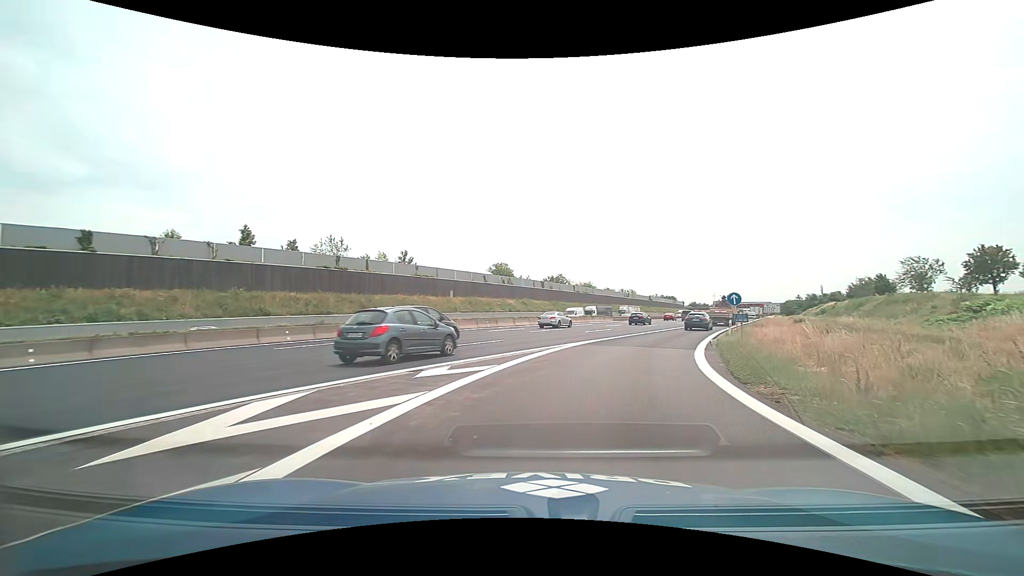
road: motorway_link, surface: asphalt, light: Day
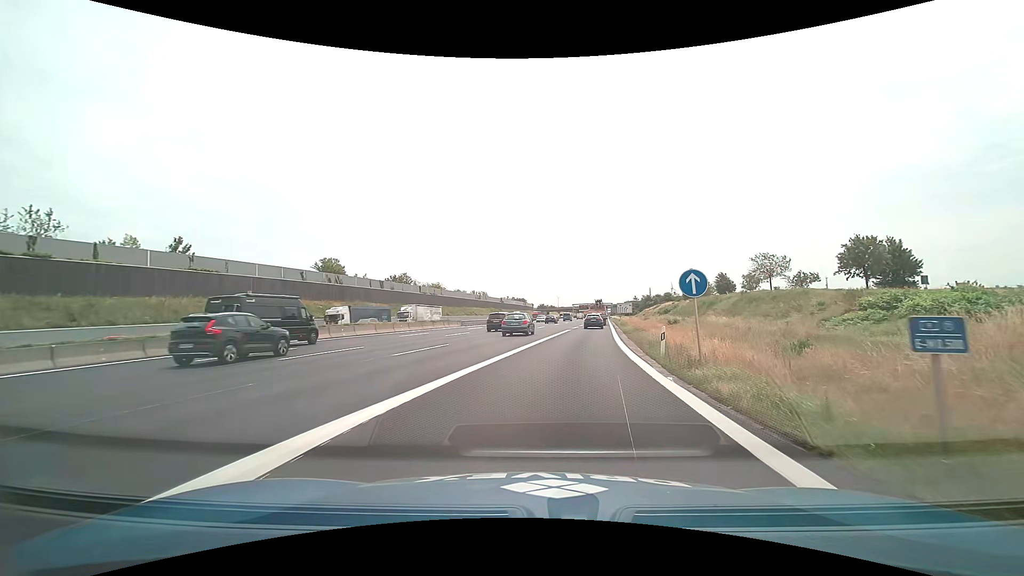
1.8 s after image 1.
(+3.0, +17.0) m; +18°
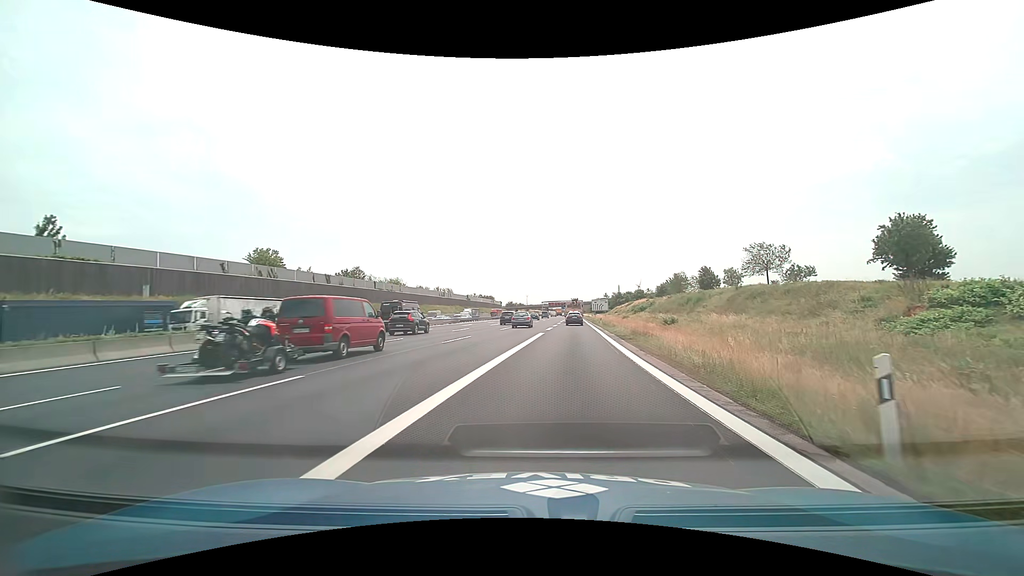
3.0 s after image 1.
(+0.5, +11.8) m; +4°
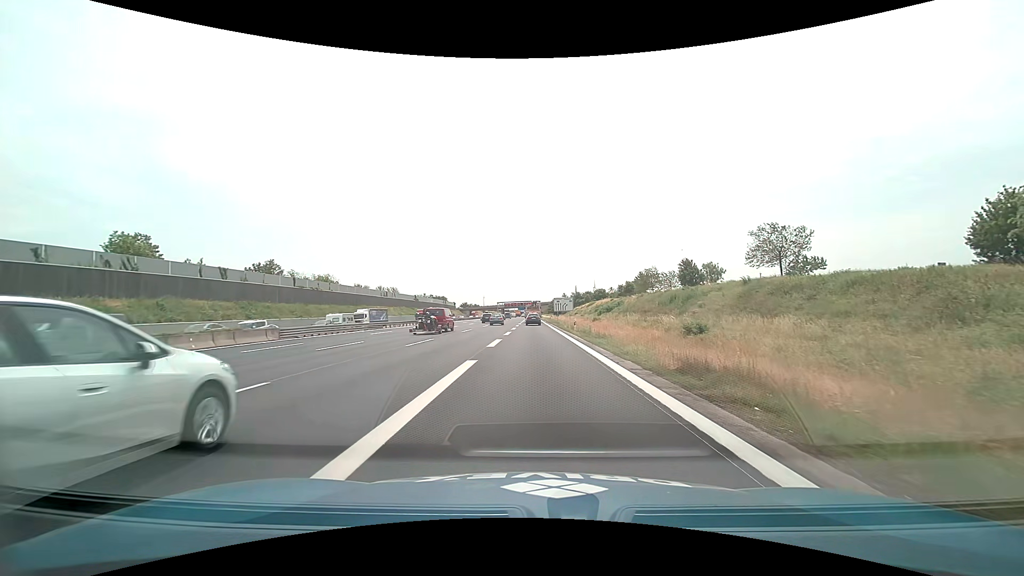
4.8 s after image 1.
(+1.0, +18.2) m; +5°
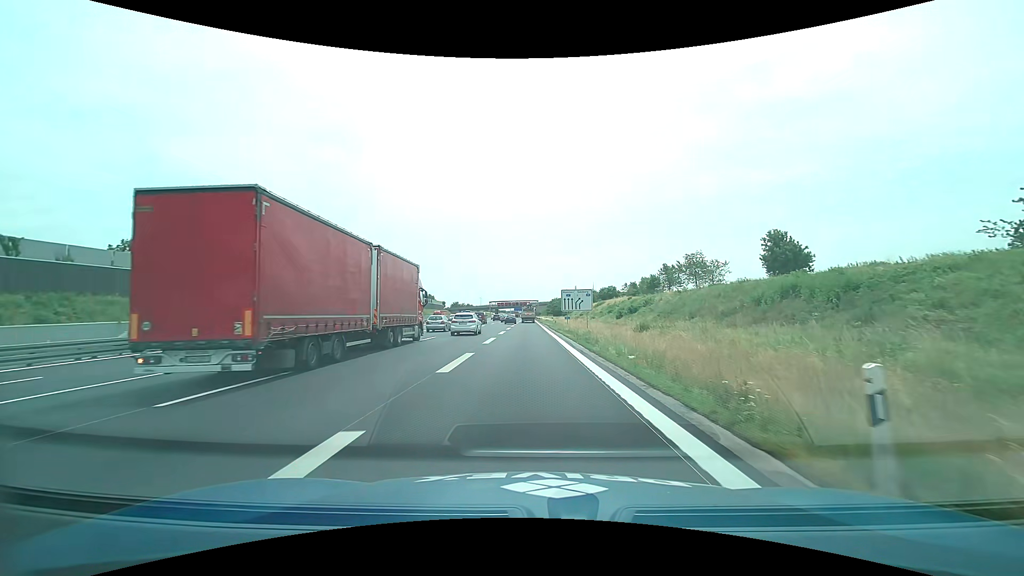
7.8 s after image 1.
(+0.3, +33.0) m; 0°
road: motorway
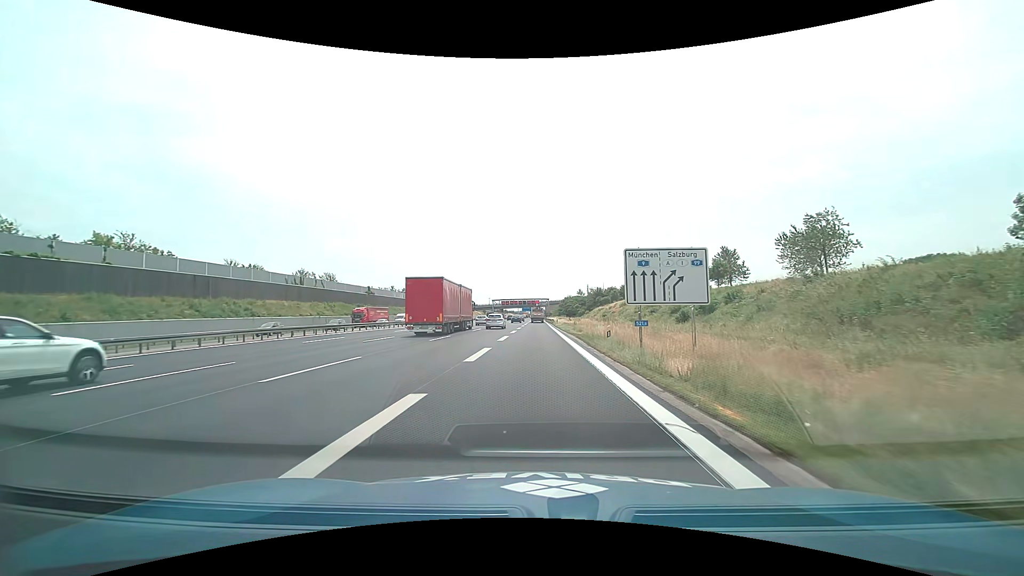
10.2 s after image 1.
(-0.3, +34.1) m; -1°
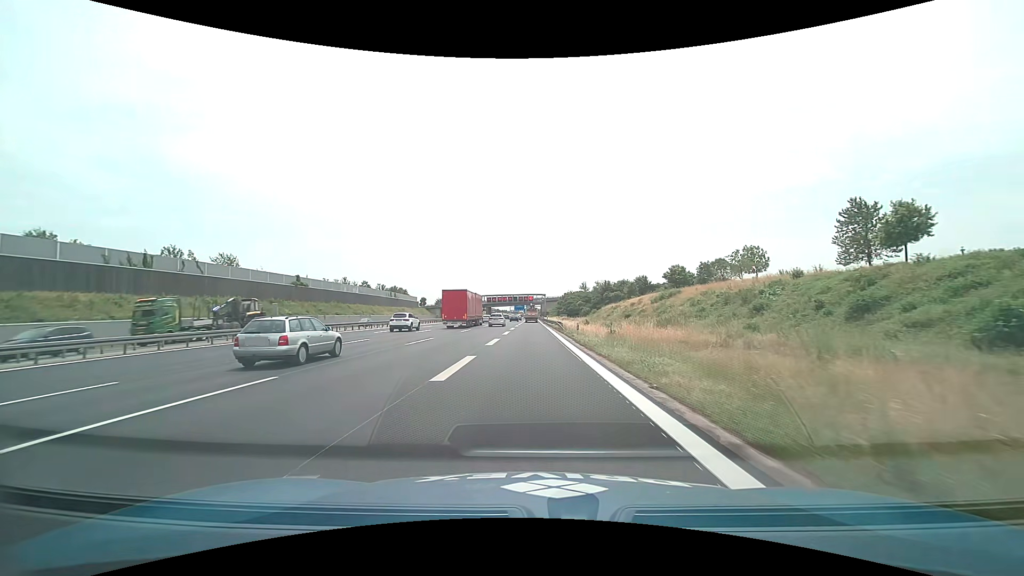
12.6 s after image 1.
(+0.3, +40.9) m; +1°
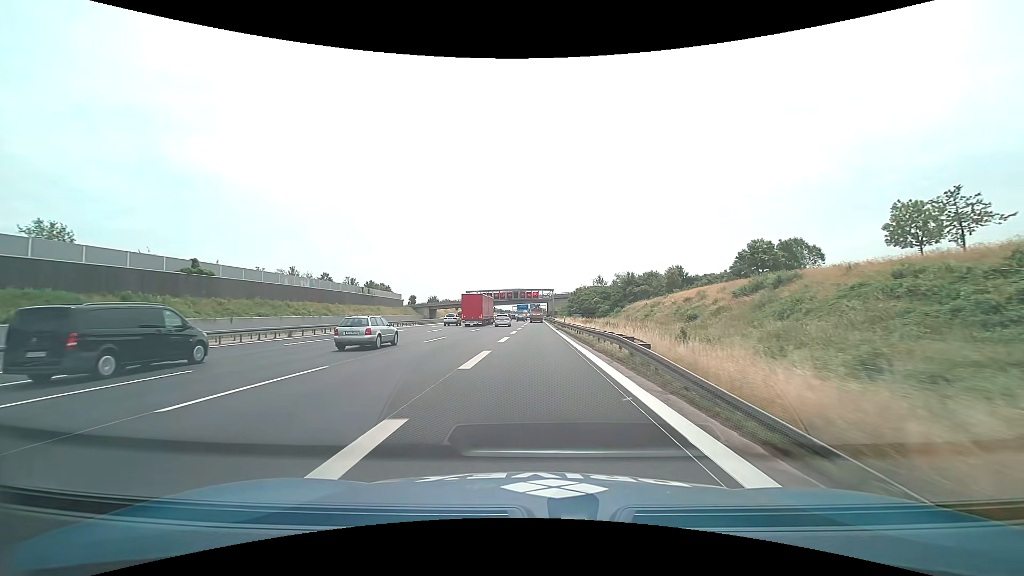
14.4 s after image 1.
(-0.2, +34.4) m; -1°
(0, +10) (0, +20) (0, +30) (0, +40) (0, +50) (0, +60) (0, +70) (0, +80) (0, +90) (0, +100) m
